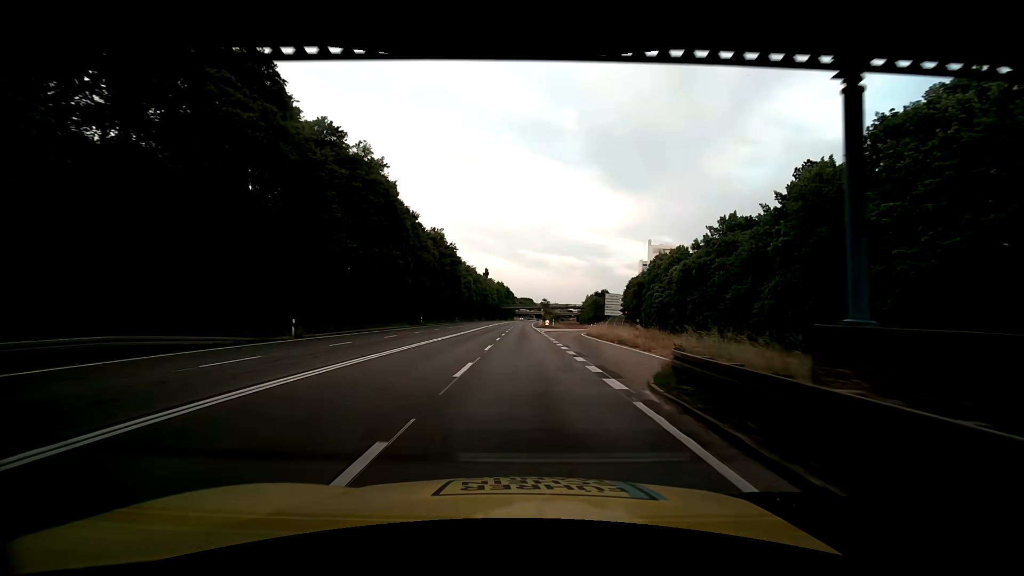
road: trunk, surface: asphalt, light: Day
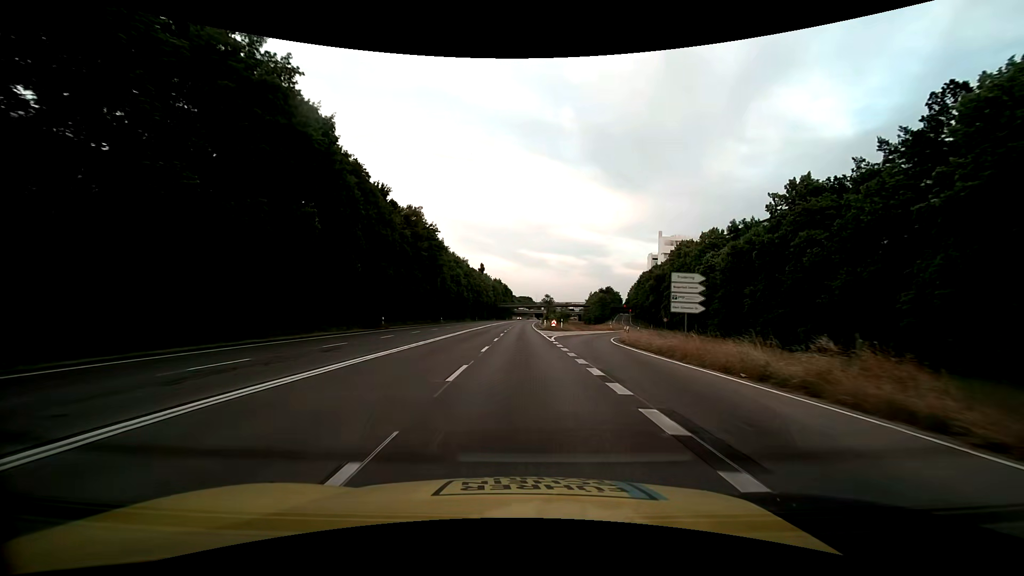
(0.0, +18.9) m; 0°
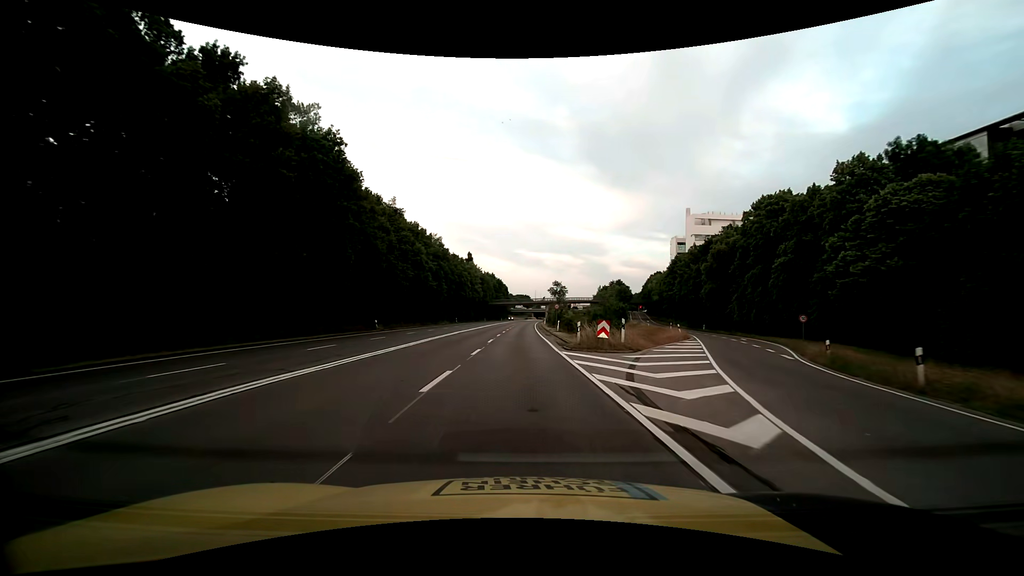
(+0.3, +37.8) m; +1°
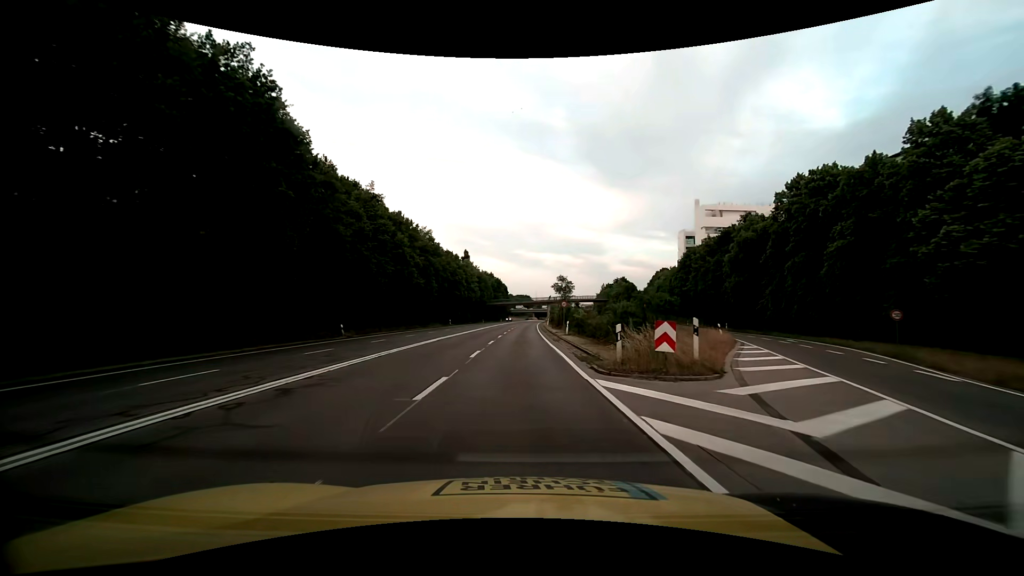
(0.0, +9.5) m; 0°
(0, +10) (0, +20) (0, +30) (0, +40) (0, +50) (0, +60) (0, +70) (+1, +80) (+1, +90) (+1, +100) m
